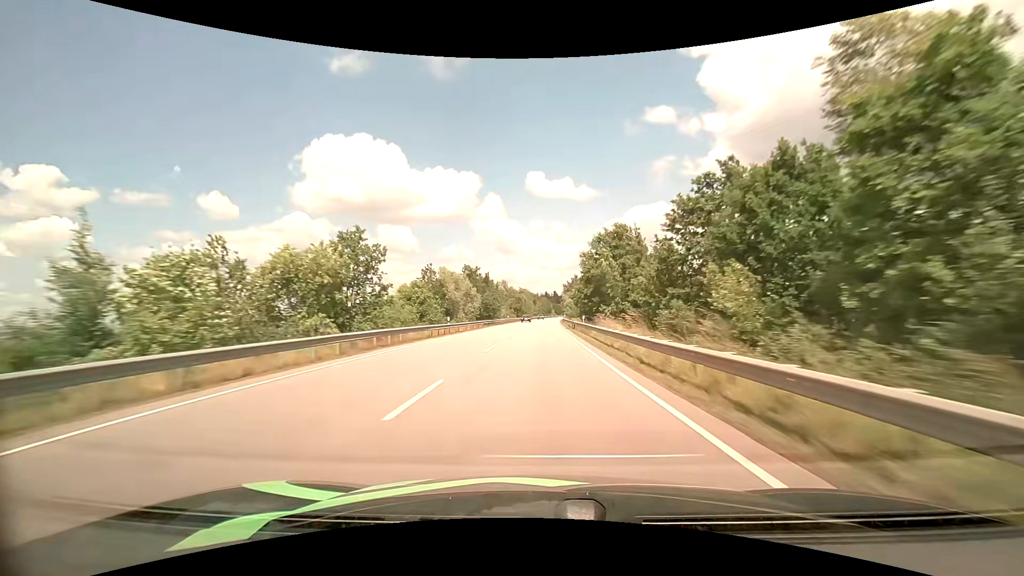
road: primary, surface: asphalt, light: Day
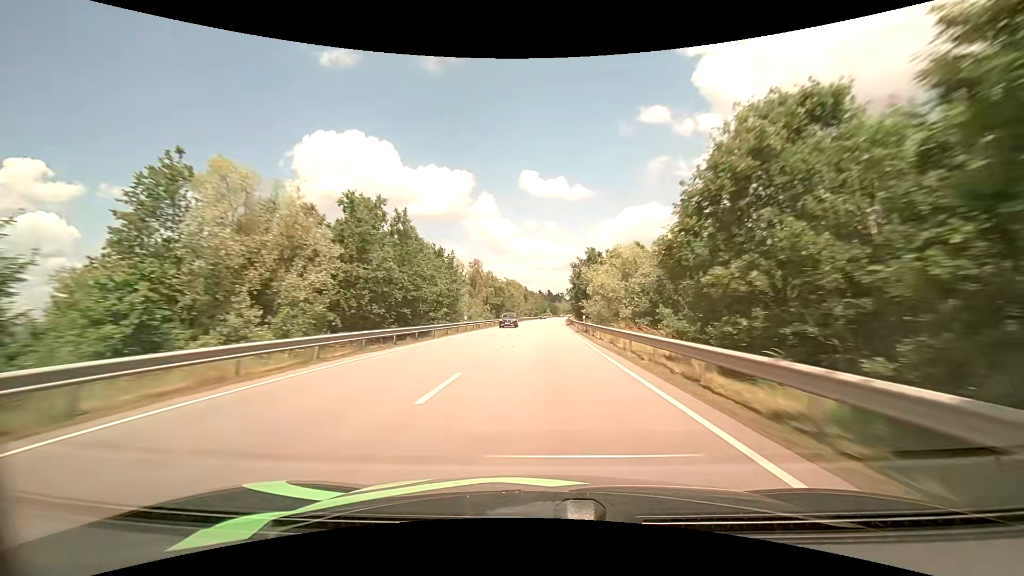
(+0.2, +47.0) m; +1°
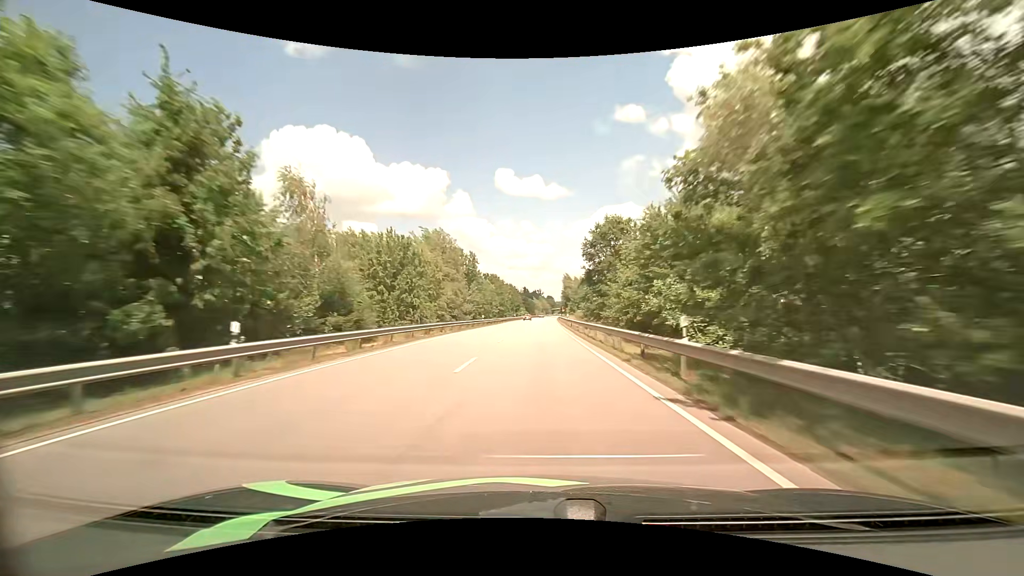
(+2.0, +79.8) m; +3°
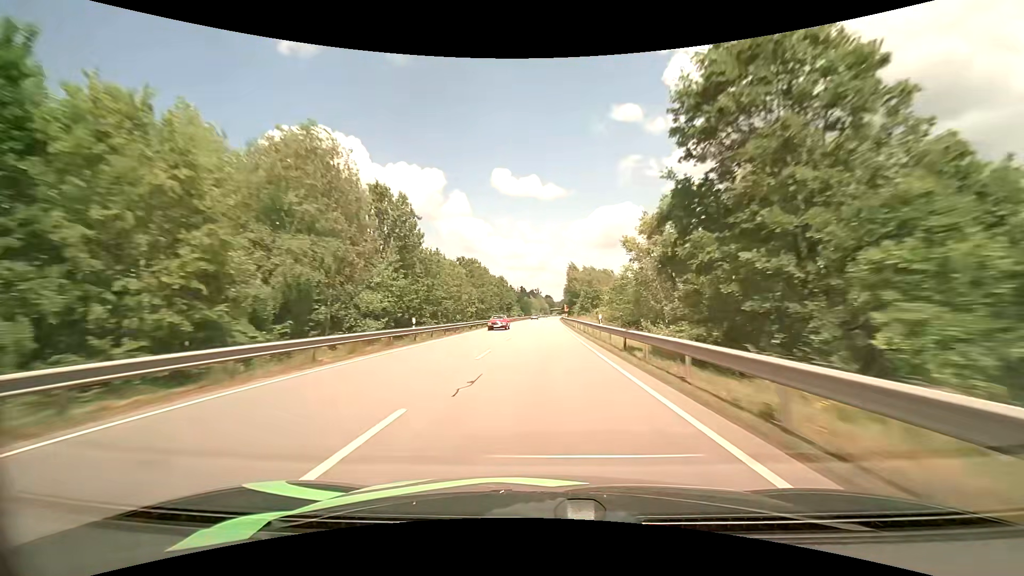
(+0.2, +32.3) m; 0°
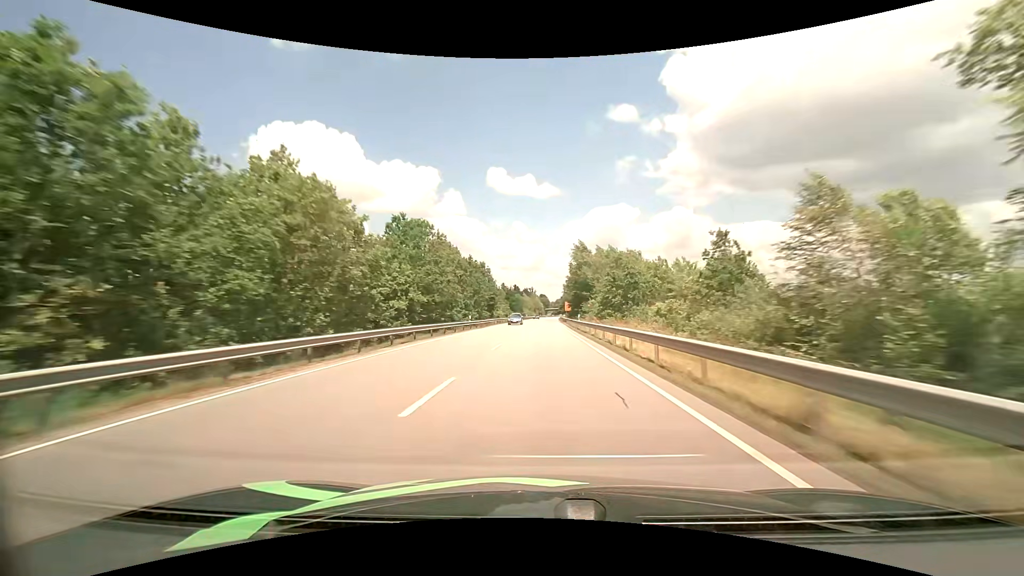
(+0.1, +32.6) m; +1°
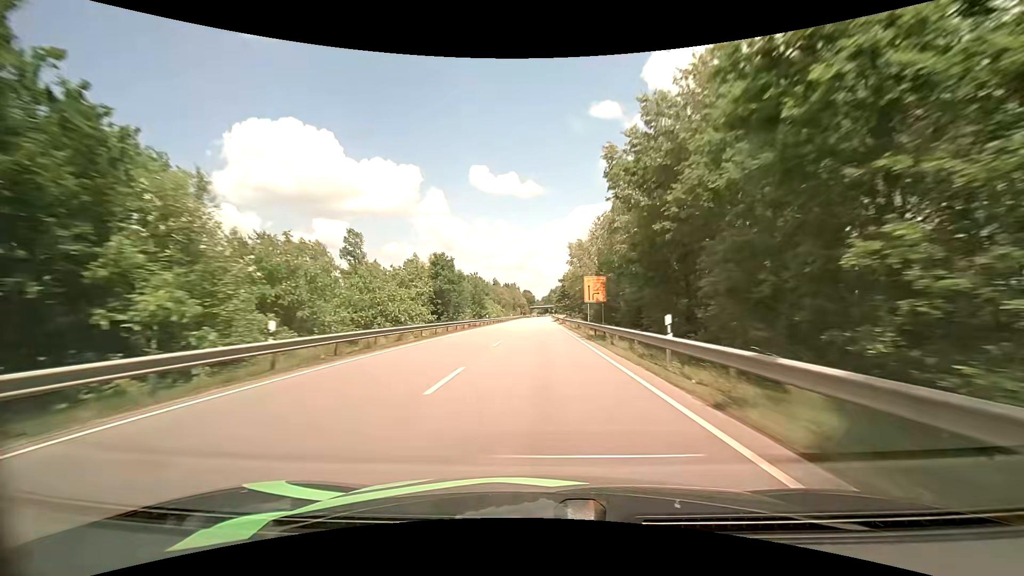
(+1.3, +82.0) m; +2°
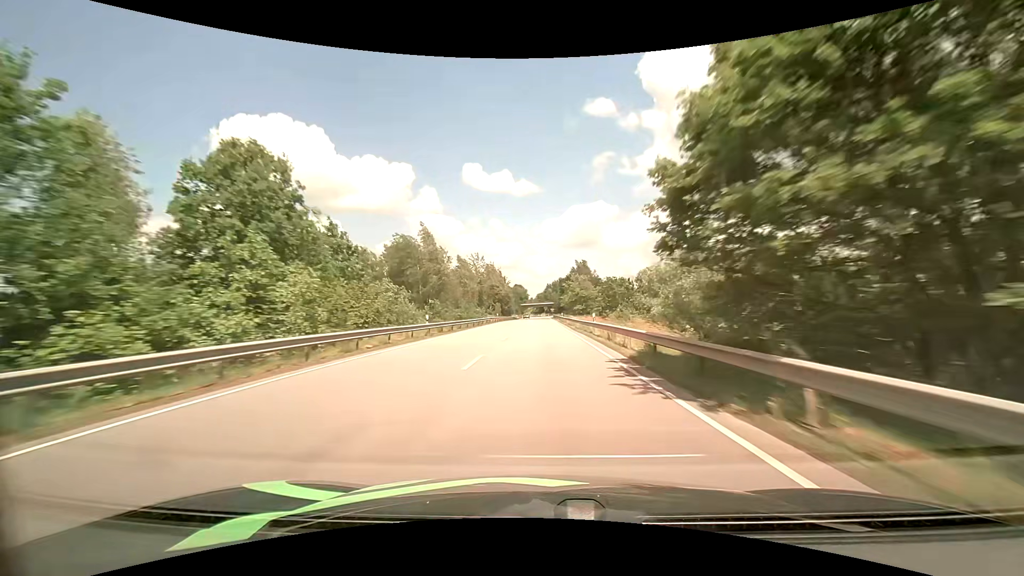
(0.0, +82.4) m; 0°
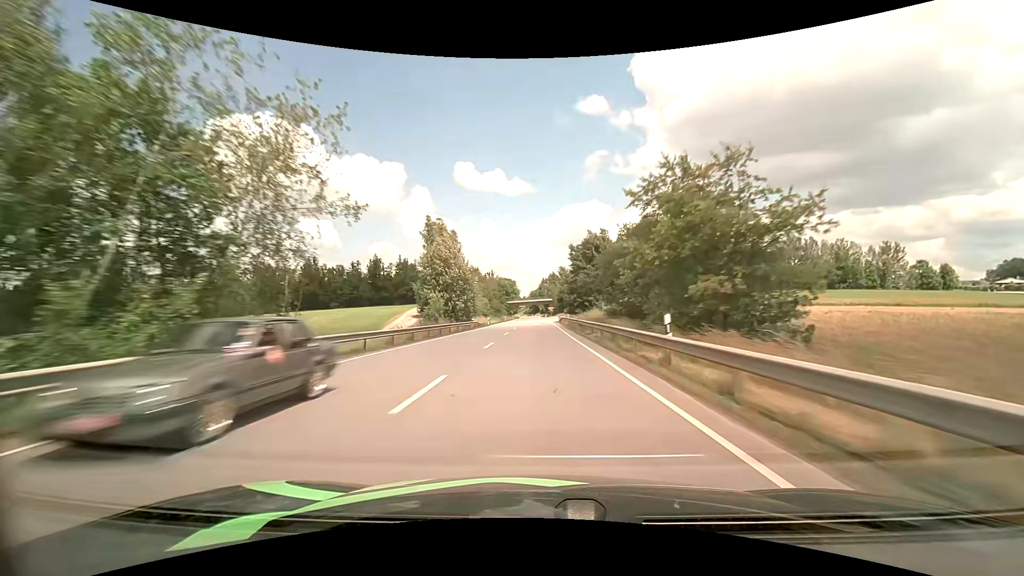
(+0.8, +66.5) m; +1°
(0, +10) (0, +20) (0, +30) (0, +40) (0, +50) (0, +60) (0, +70) (0, +80) (0, +90) (-1, +100) m
